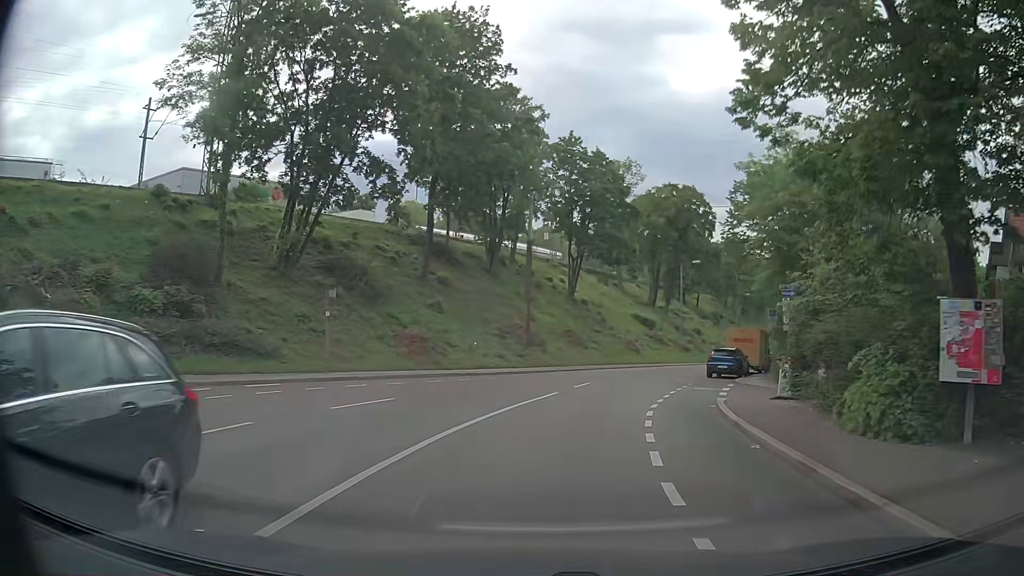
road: secondary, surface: asphalt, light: Day
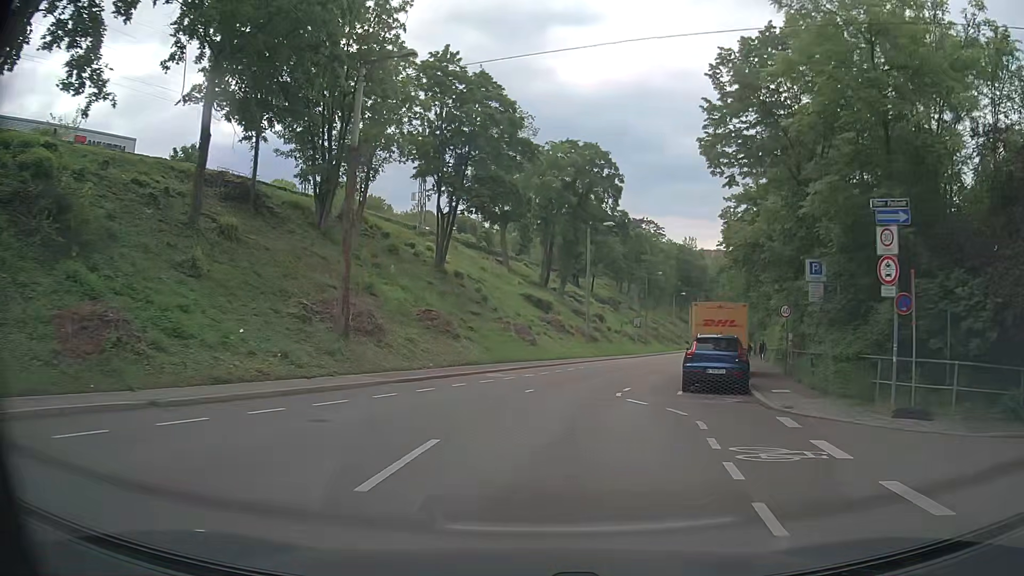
(+1.5, +17.3) m; +10°
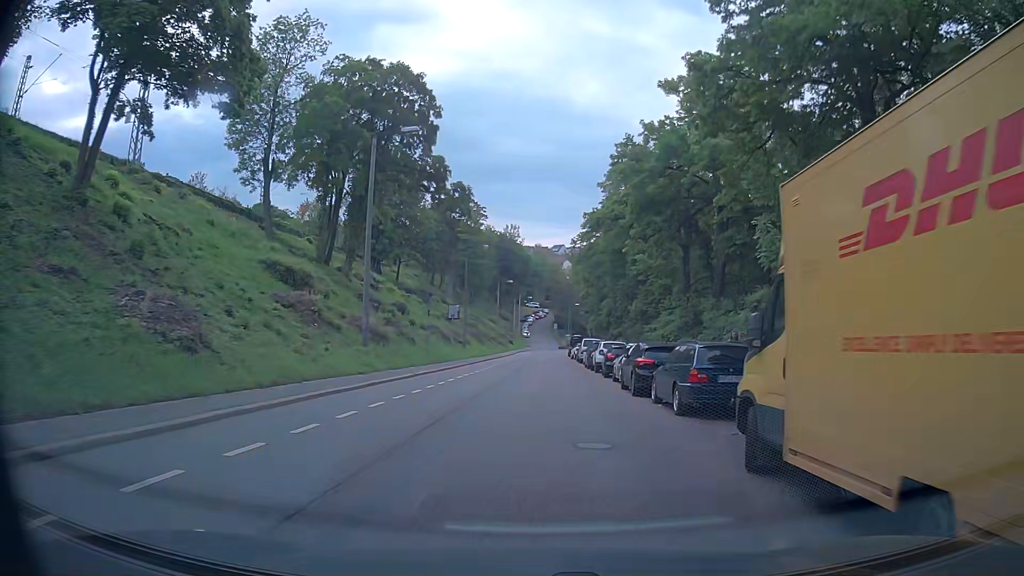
(+2.9, +24.1) m; +15°
